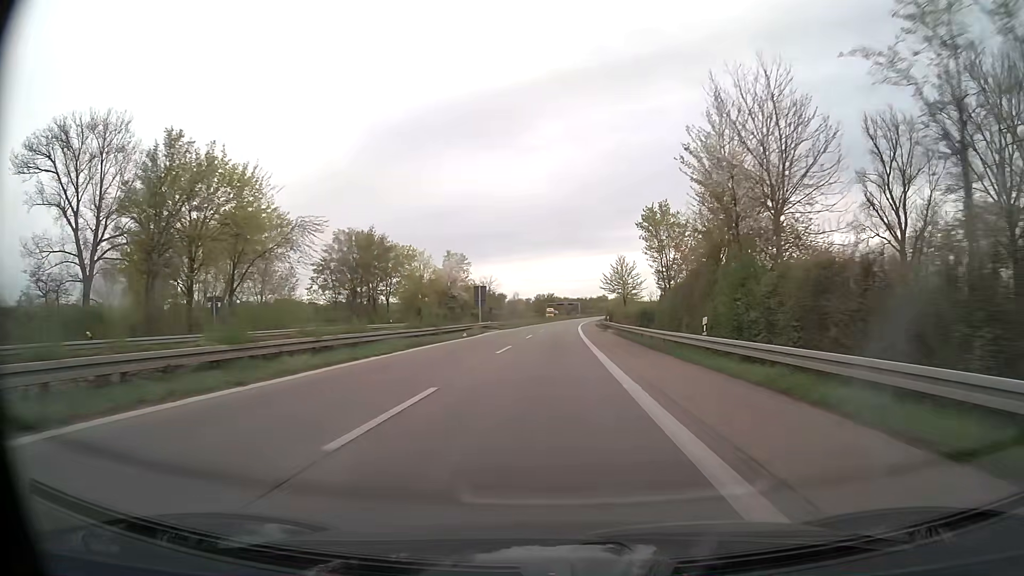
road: trunk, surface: asphalt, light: Day
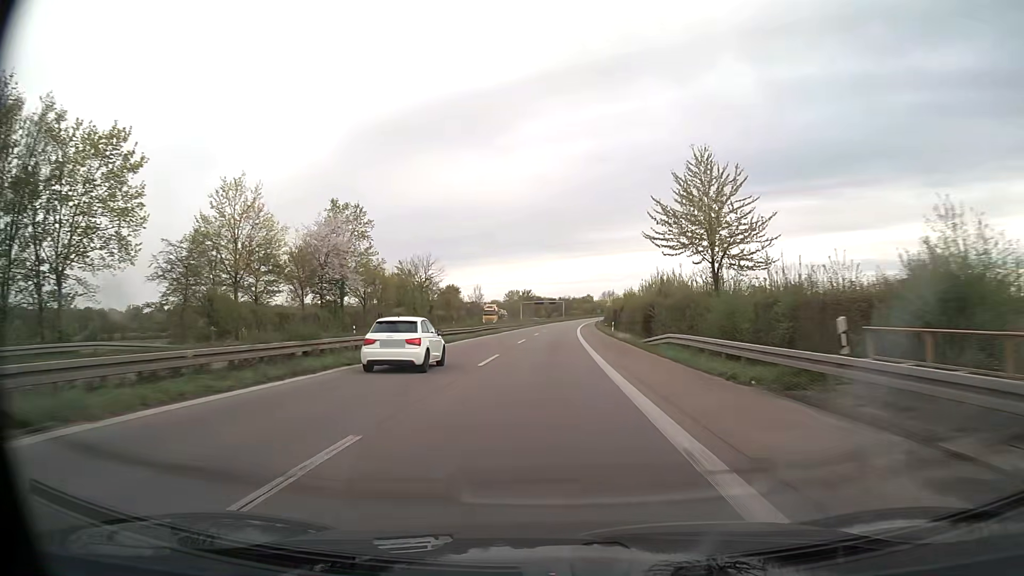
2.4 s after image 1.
(+0.8, +59.4) m; +2°
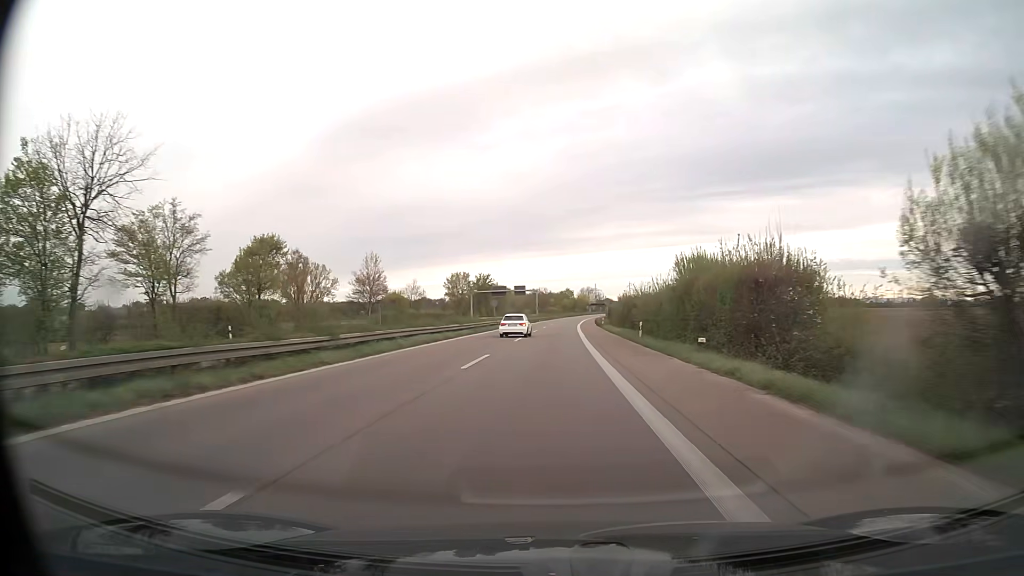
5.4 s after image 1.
(+1.2, +75.1) m; +2°
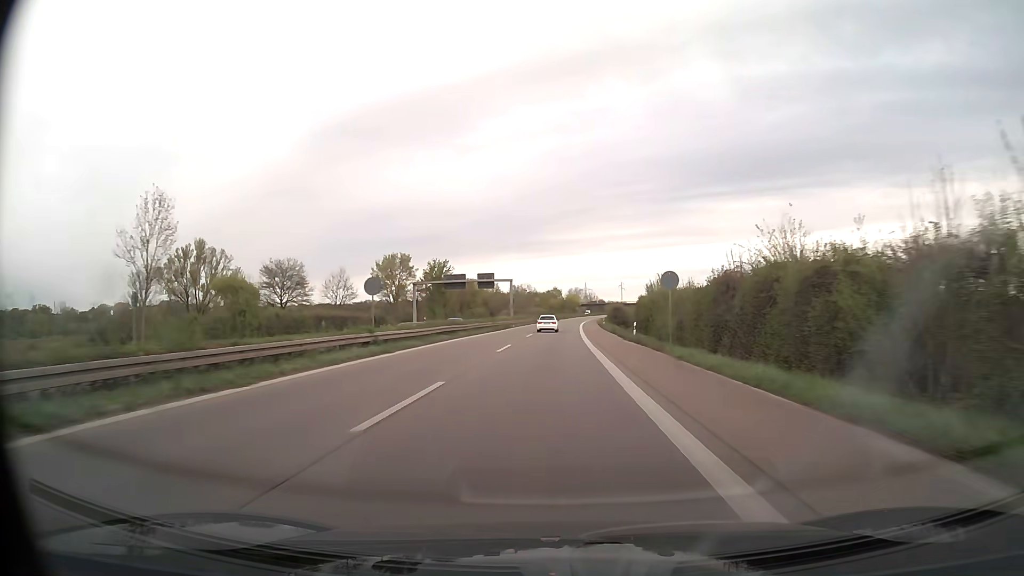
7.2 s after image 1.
(+0.6, +45.4) m; +1°
(0, +10) (0, +20) (0, +30) (0, +40) (+1, +50) (+1, +60) (+1, +70) (+1, +80) (+2, +90) (+2, +100) m
